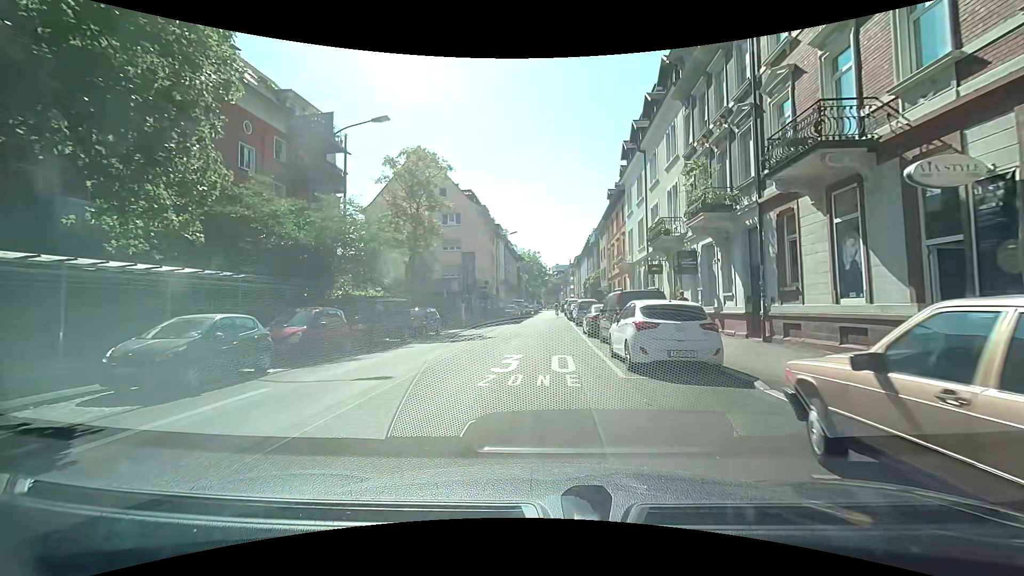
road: residential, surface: asphalt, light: Day
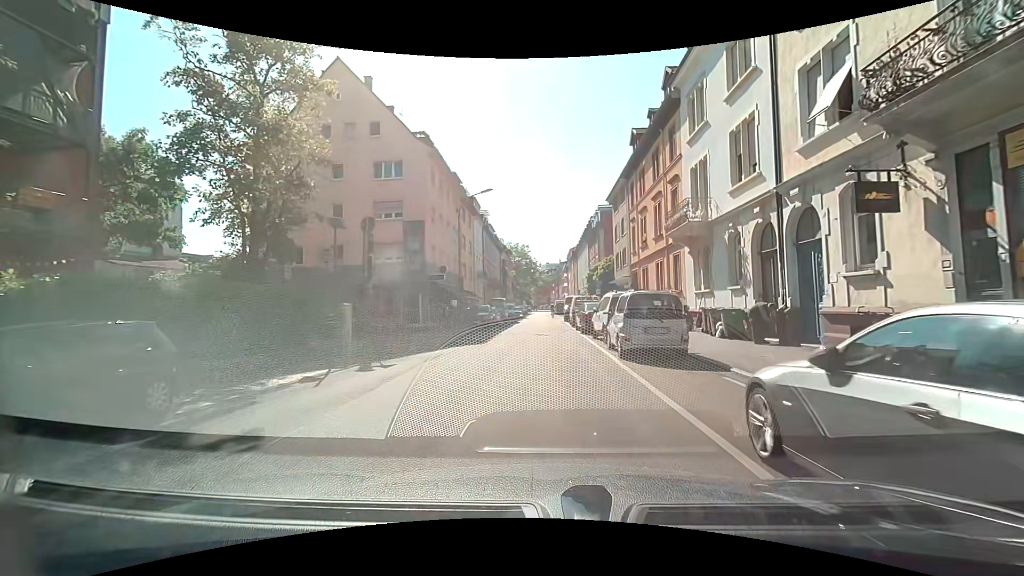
(-0.4, +19.7) m; 0°
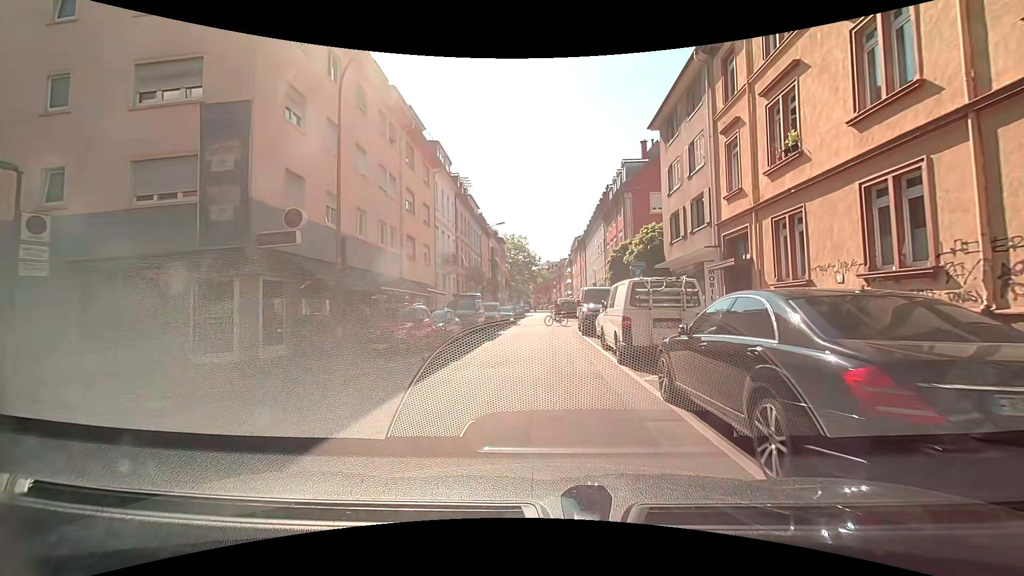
(+0.1, +19.7) m; -1°
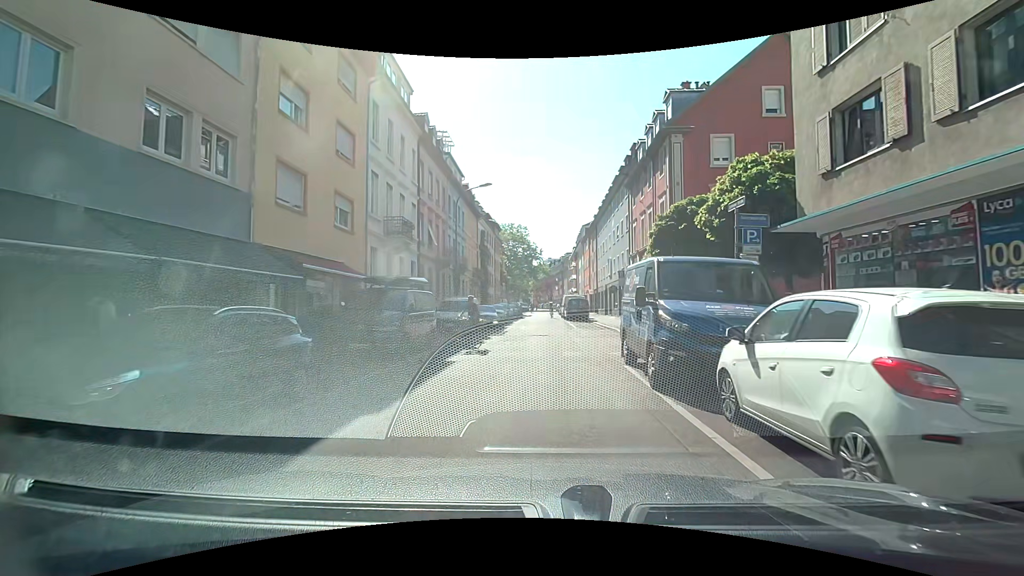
(+0.3, +14.2) m; 0°
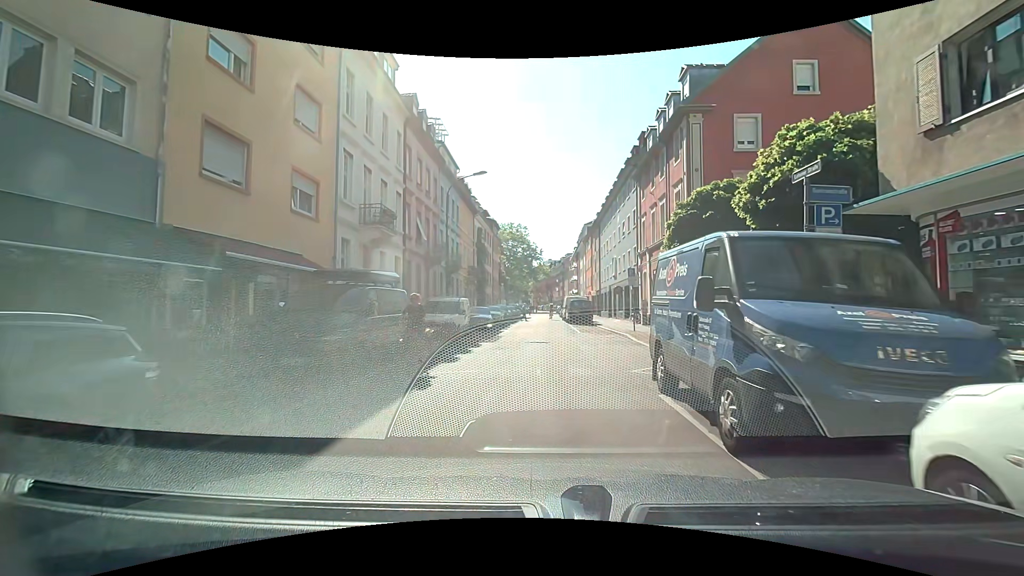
(+0.1, +3.2) m; +2°
(0, +10) (0, +20) (0, +30) (0, +40) (-1, +50) (-1, +60) (-1, +70) (-1, +80) (-1, +90) (-1, +100) m
